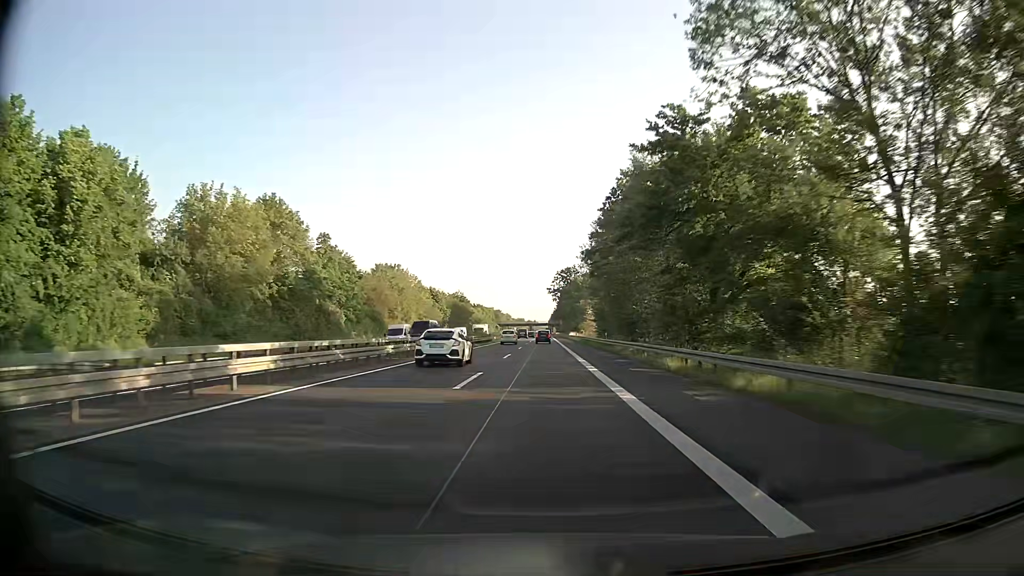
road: trunk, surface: asphalt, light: Day
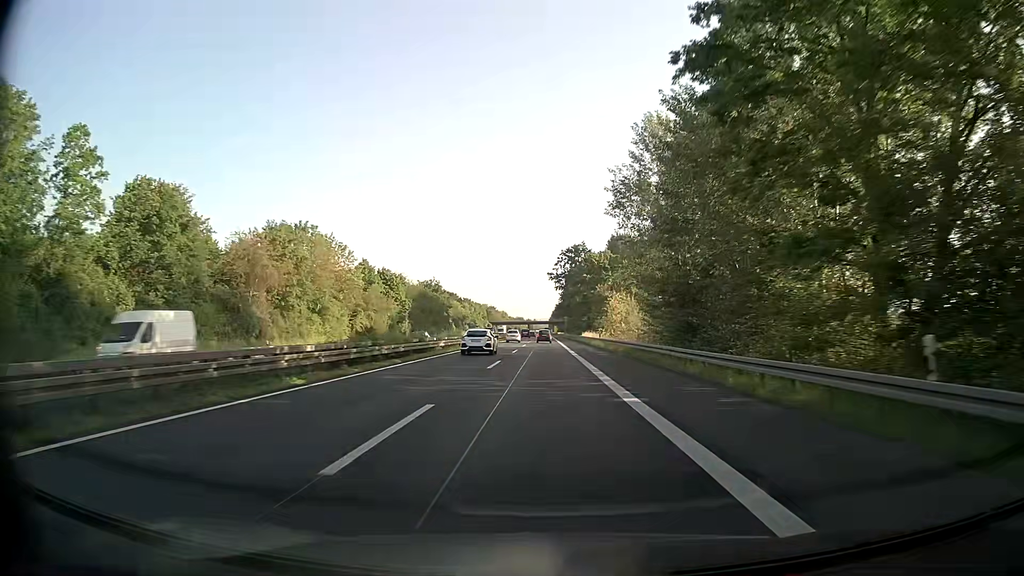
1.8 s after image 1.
(-0.1, +45.6) m; 0°
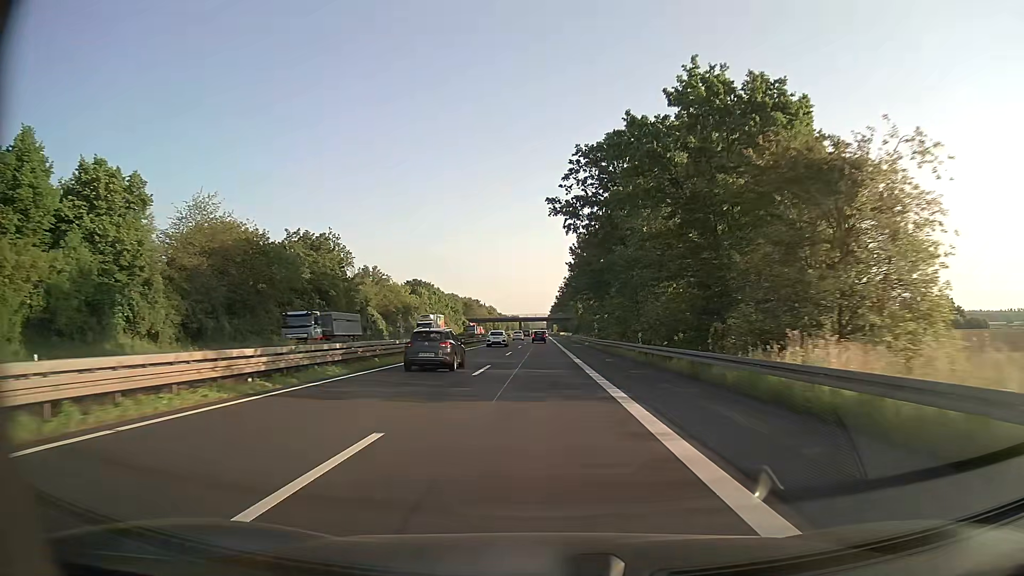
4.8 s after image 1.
(+0.1, +75.6) m; 0°
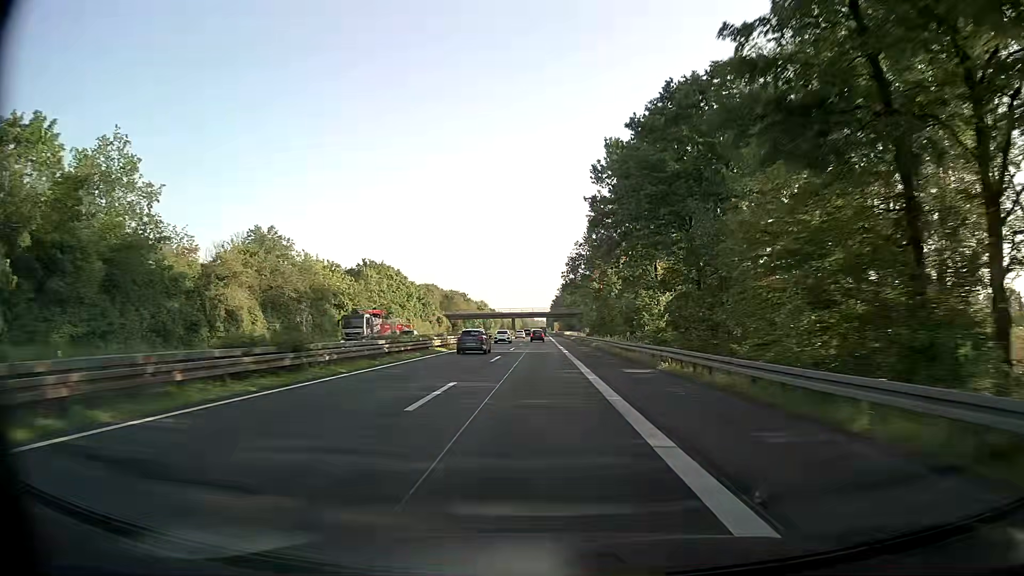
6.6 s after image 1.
(0.0, +45.6) m; 0°
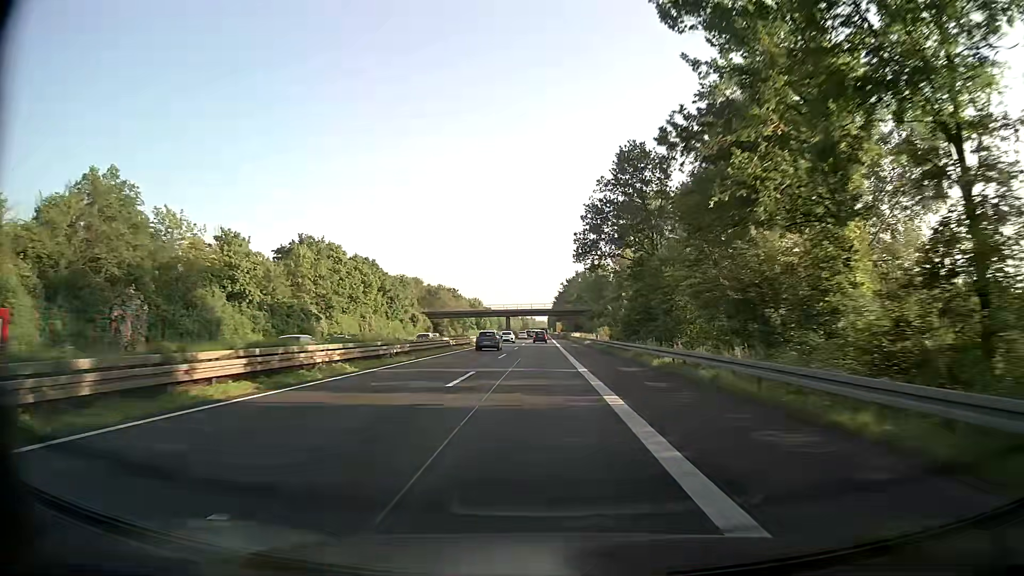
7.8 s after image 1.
(-0.1, +30.8) m; -1°
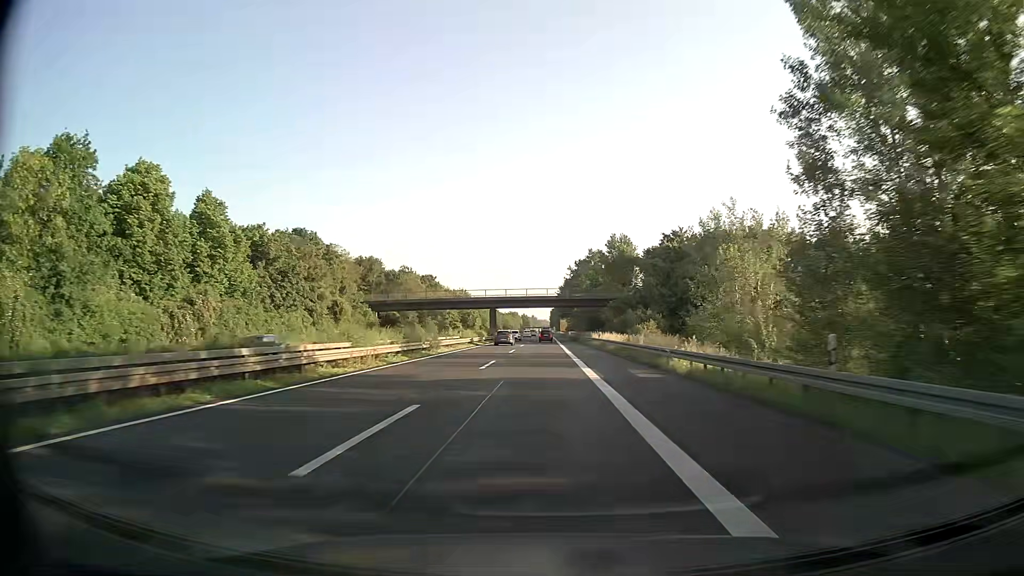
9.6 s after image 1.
(+0.1, +46.8) m; 0°
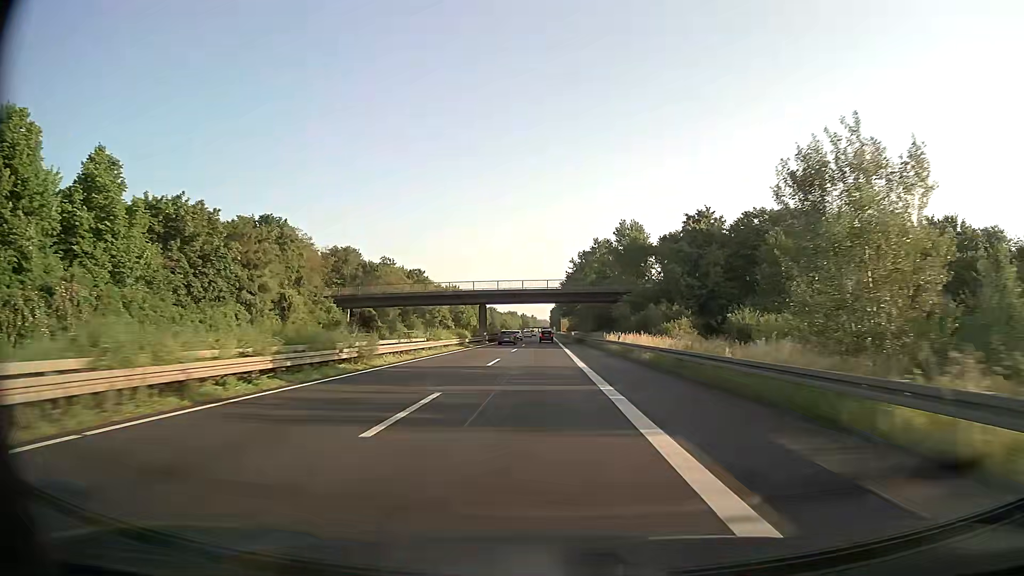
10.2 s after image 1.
(0.0, +15.6) m; 0°
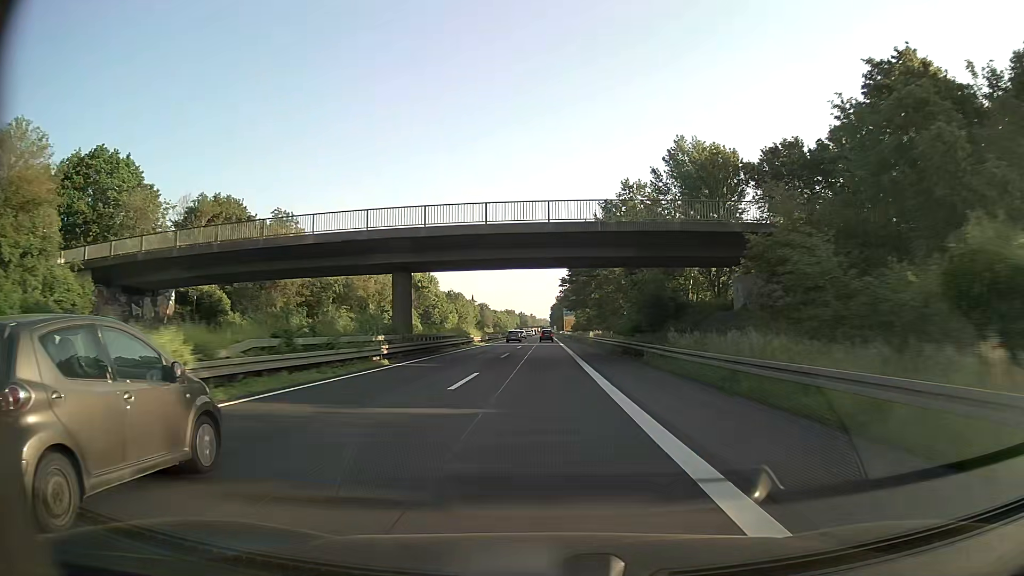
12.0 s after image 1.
(-0.1, +47.1) m; 0°
(0, +10) (0, +20) (0, +30) (0, +40) (0, +50) (0, +60) (0, +70) (0, +80) (0, +90) (0, +100) m
